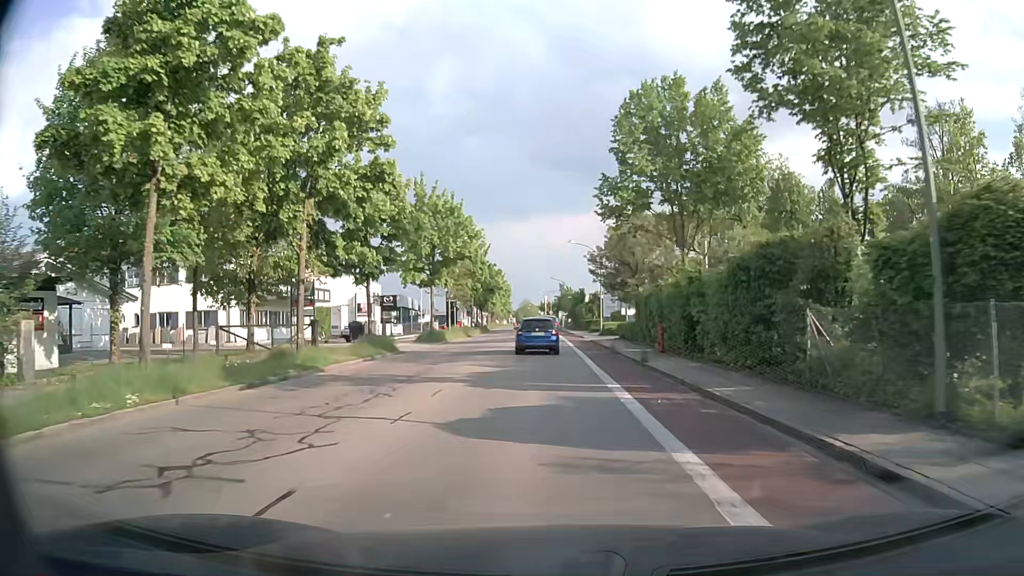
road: tertiary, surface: asphalt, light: Day
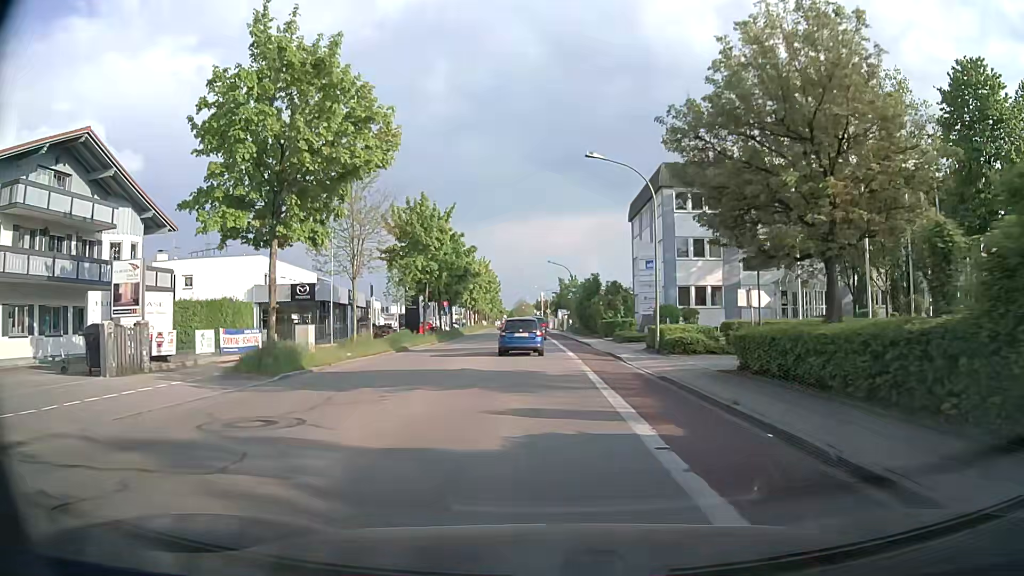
(+0.1, +27.8) m; 0°
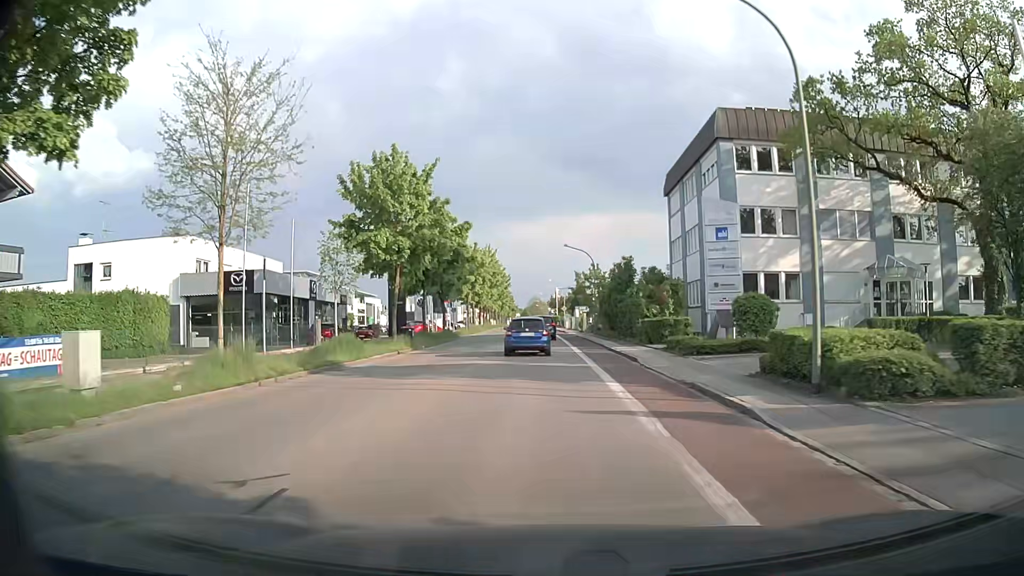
(+0.1, +13.8) m; 0°
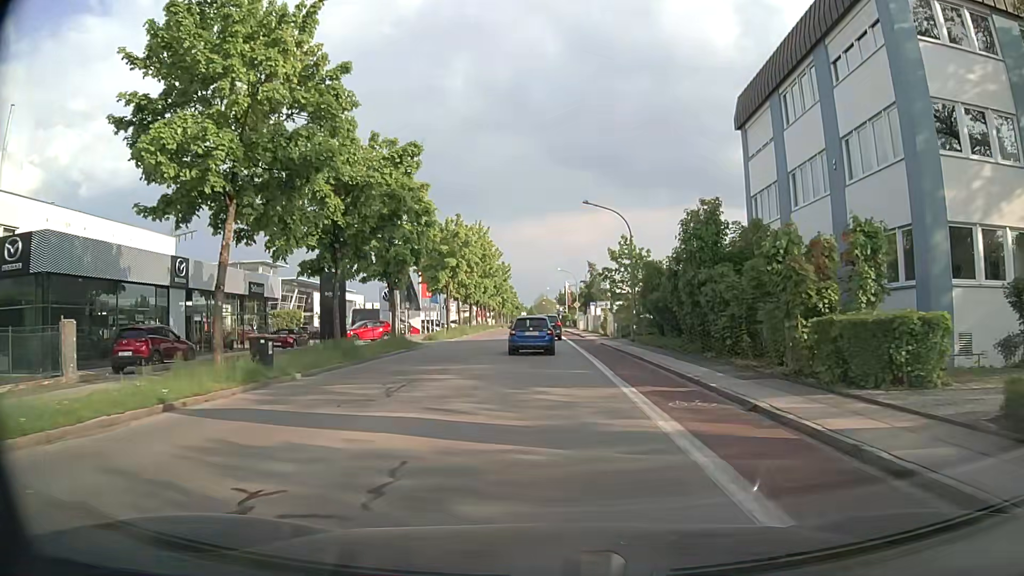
(-0.3, +20.3) m; -1°
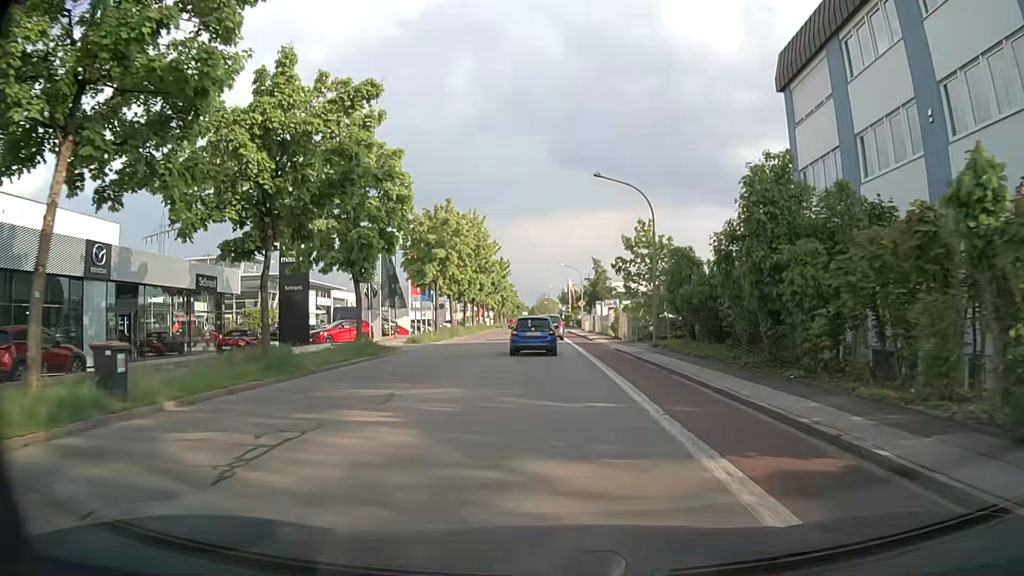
(0.0, +6.8) m; 0°
